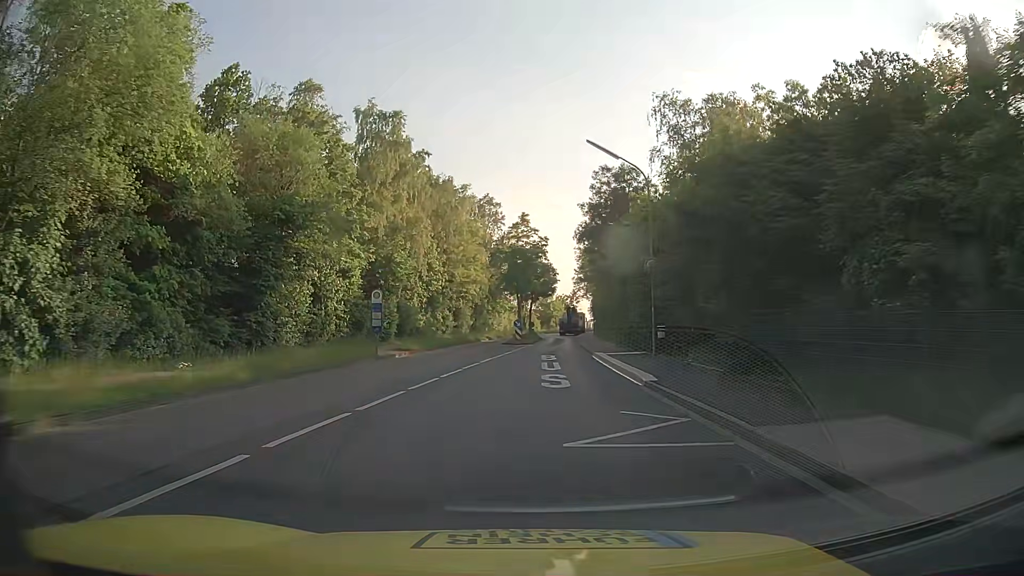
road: tertiary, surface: asphalt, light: Day
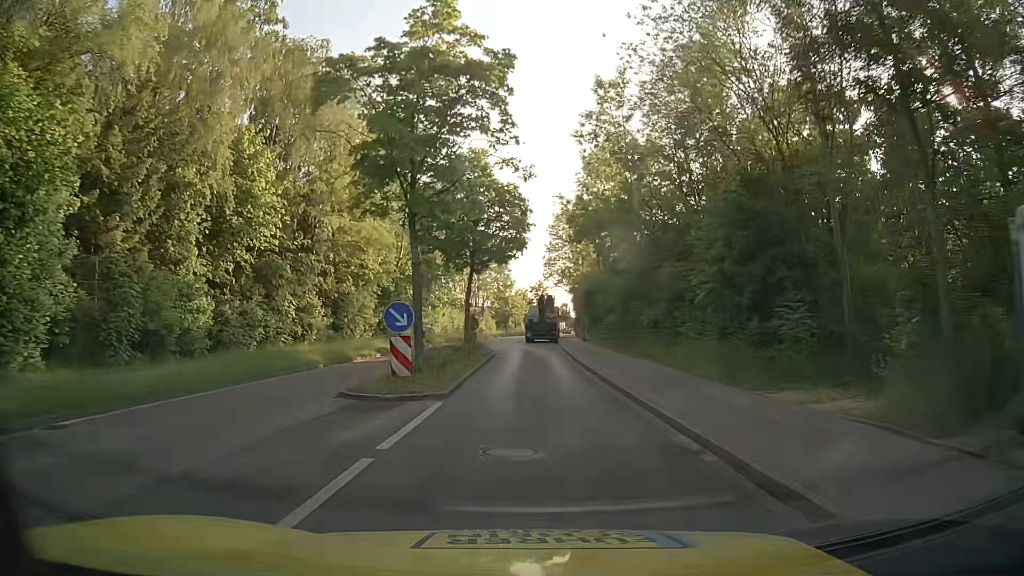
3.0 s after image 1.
(+0.7, +34.9) m; +3°
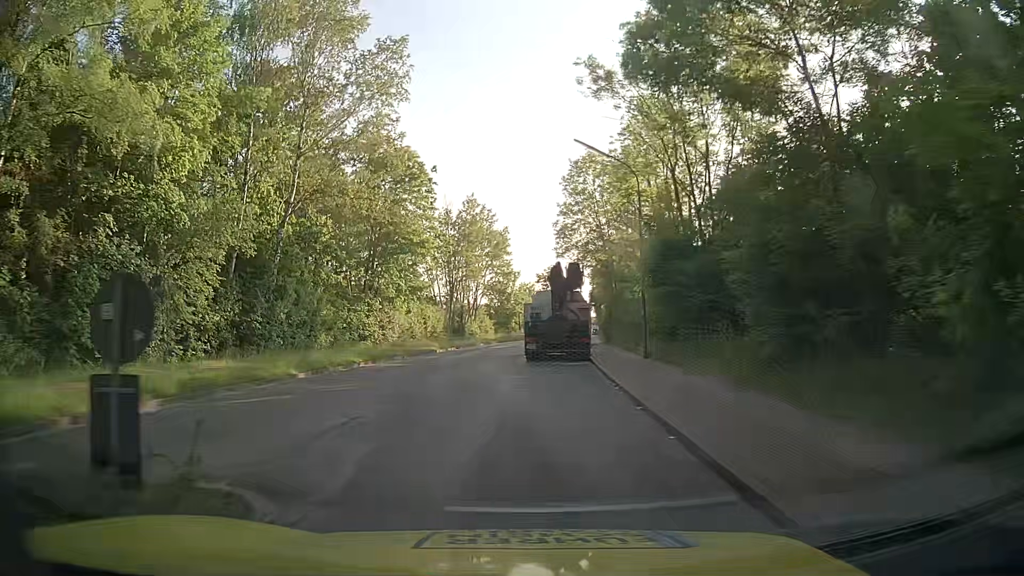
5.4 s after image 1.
(+0.5, +26.3) m; 0°
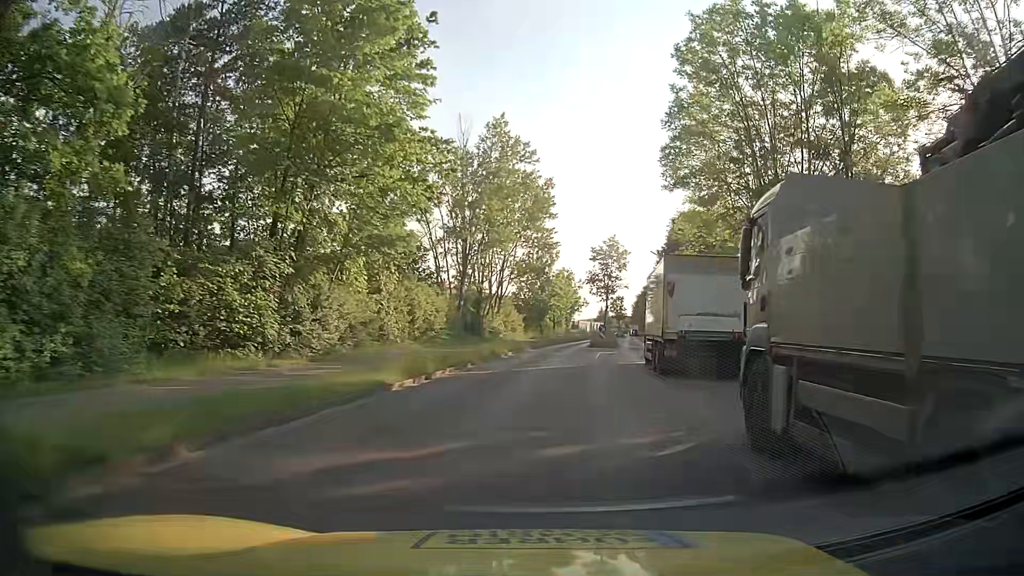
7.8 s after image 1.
(-1.9, +25.9) m; -3°
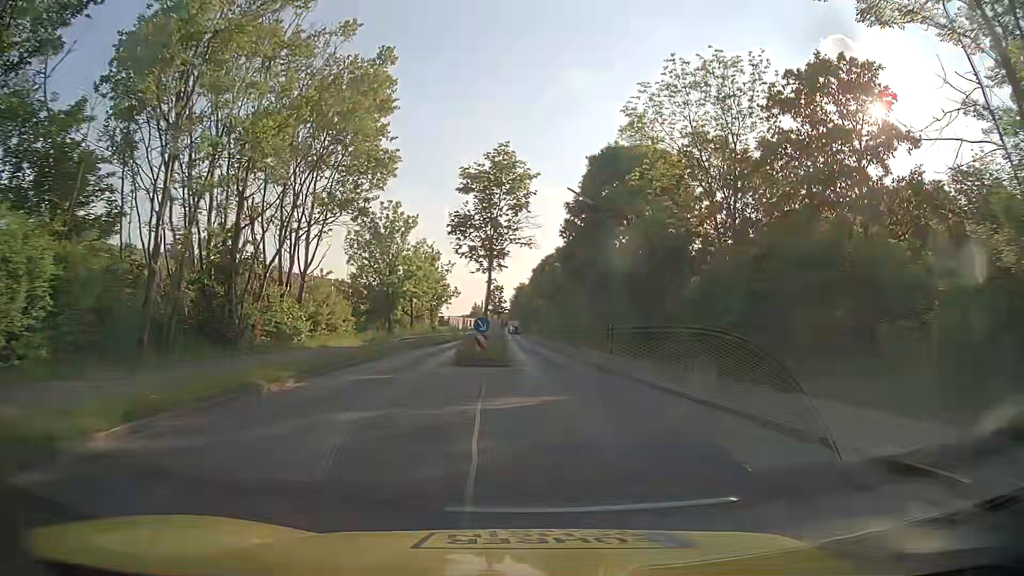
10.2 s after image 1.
(+3.1, +26.5) m; +12°
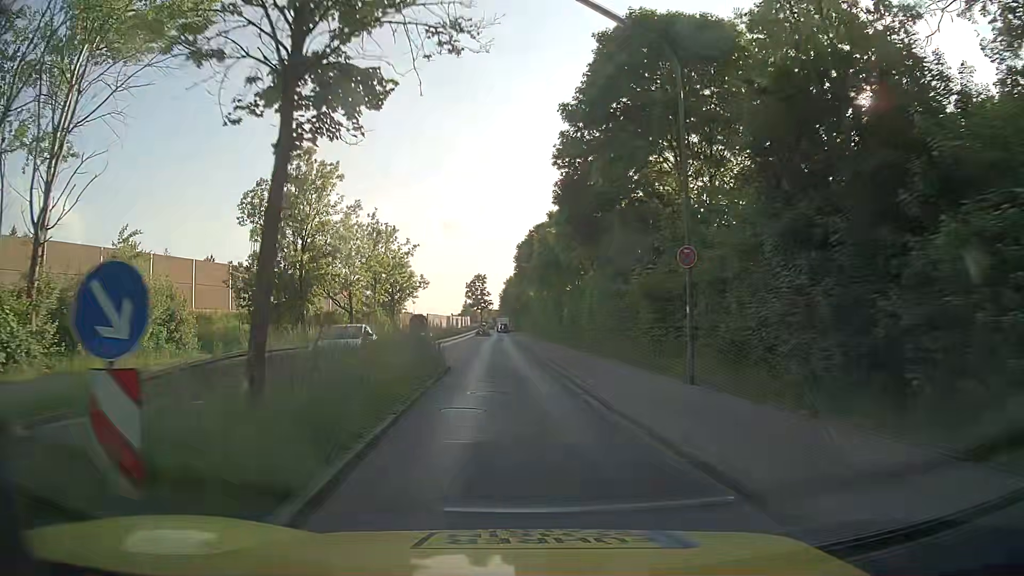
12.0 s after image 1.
(+1.1, +20.4) m; +2°
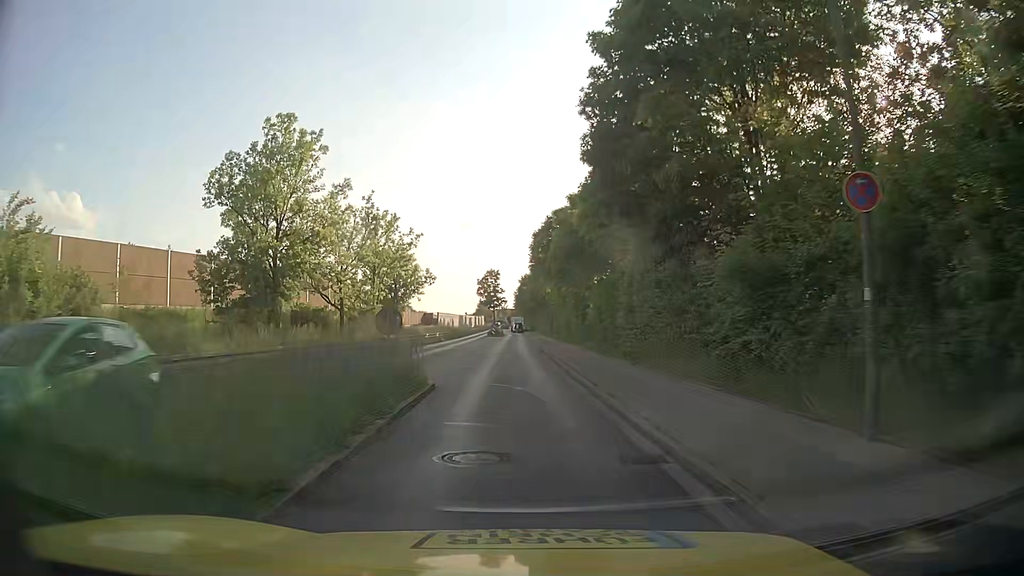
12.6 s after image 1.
(-0.1, +6.9) m; -1°
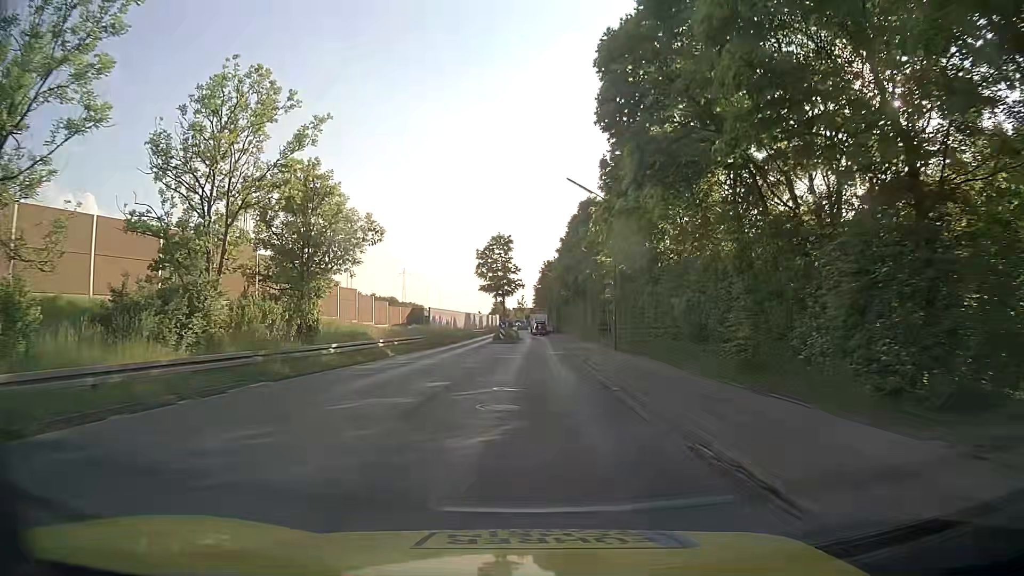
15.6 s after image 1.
(-1.3, +34.6) m; -2°
(0, +10) (0, +20) (0, +30) (0, +40) (0, +50) (+1, +60) (+1, +70) (-1, +80) (-2, +90) (-2, +100) m
